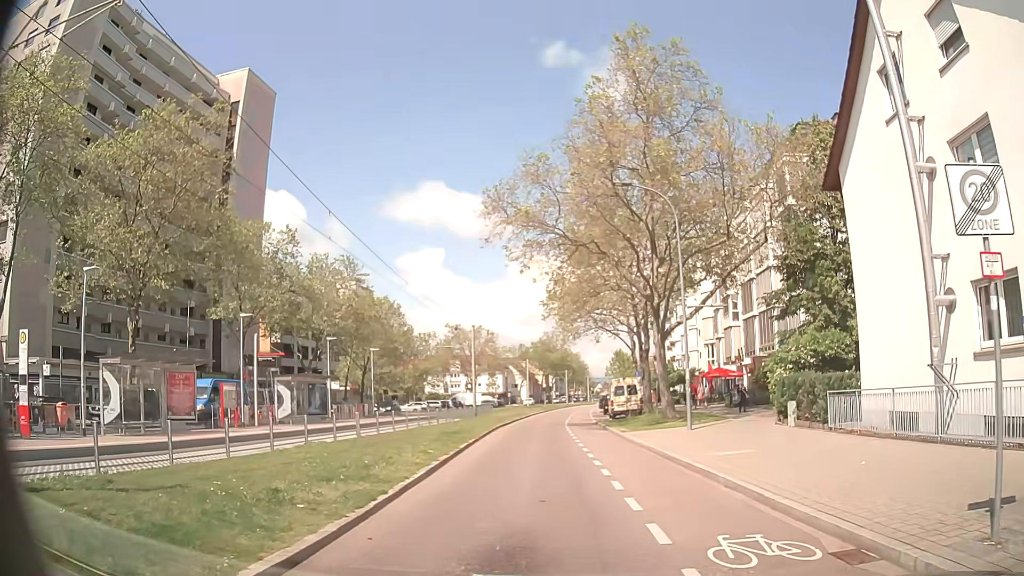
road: tertiary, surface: asphalt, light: Day
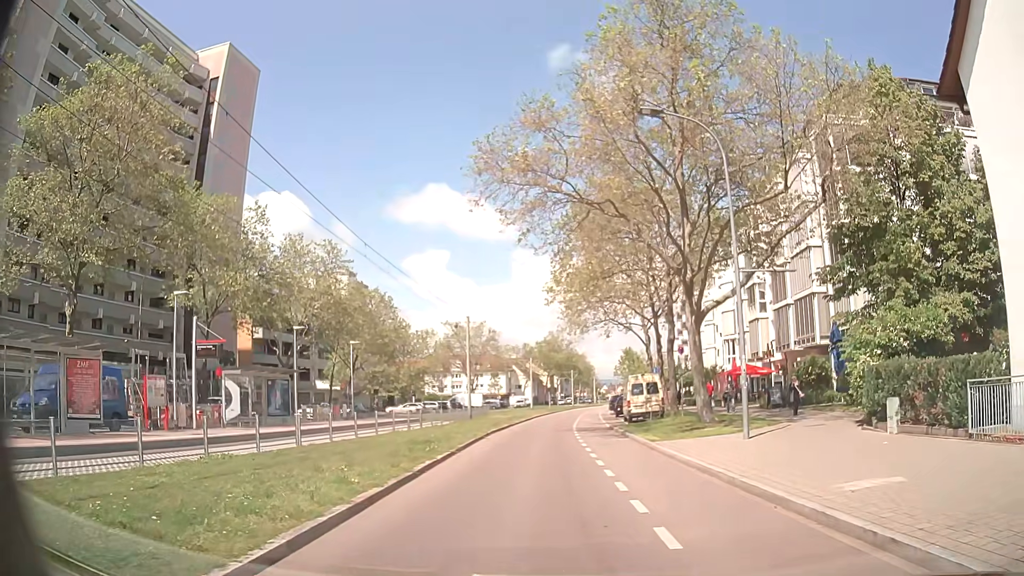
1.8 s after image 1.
(0.0, +6.6) m; -1°
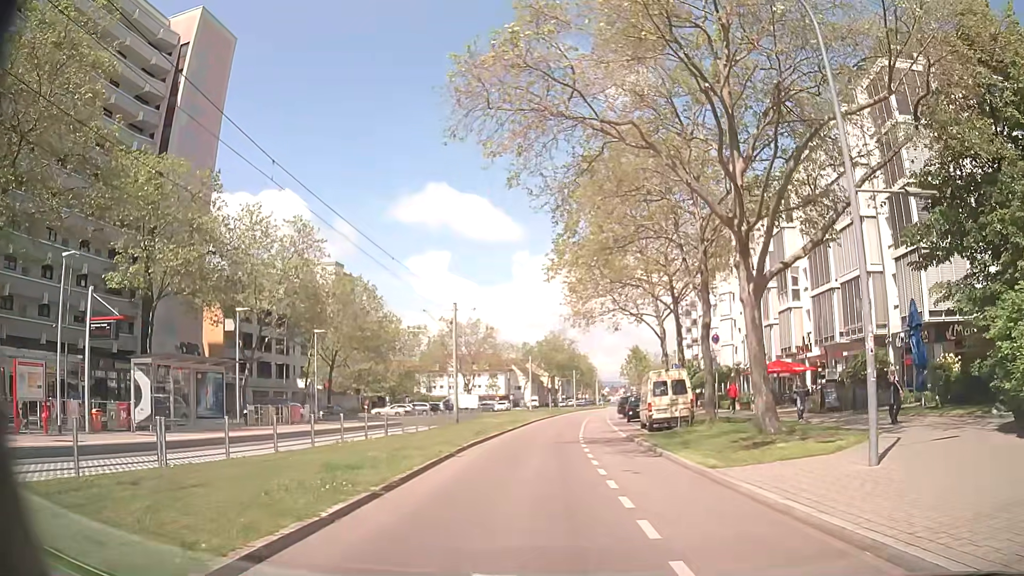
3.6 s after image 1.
(0.0, +7.5) m; 0°
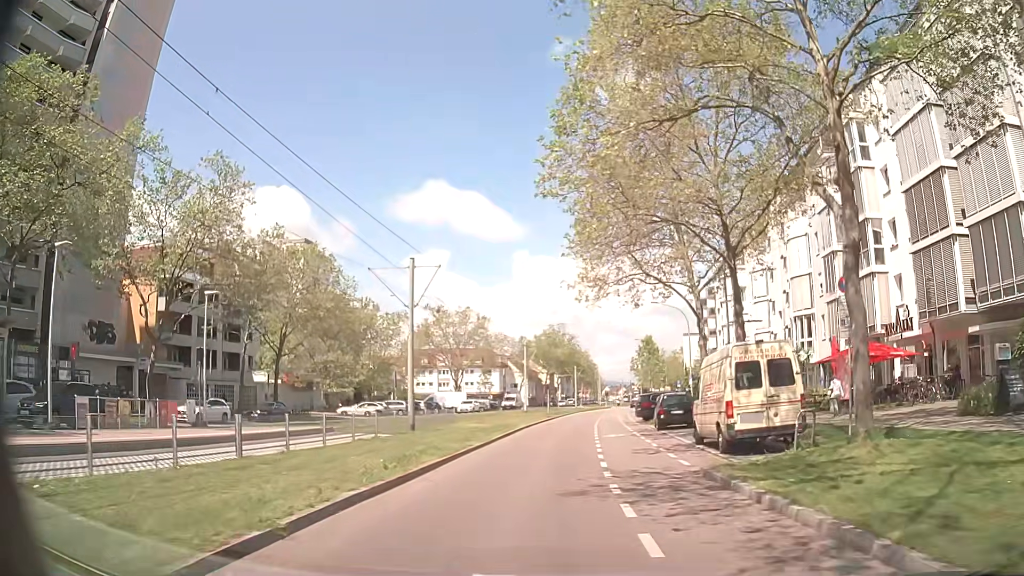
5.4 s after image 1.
(+0.1, +13.2) m; 0°
